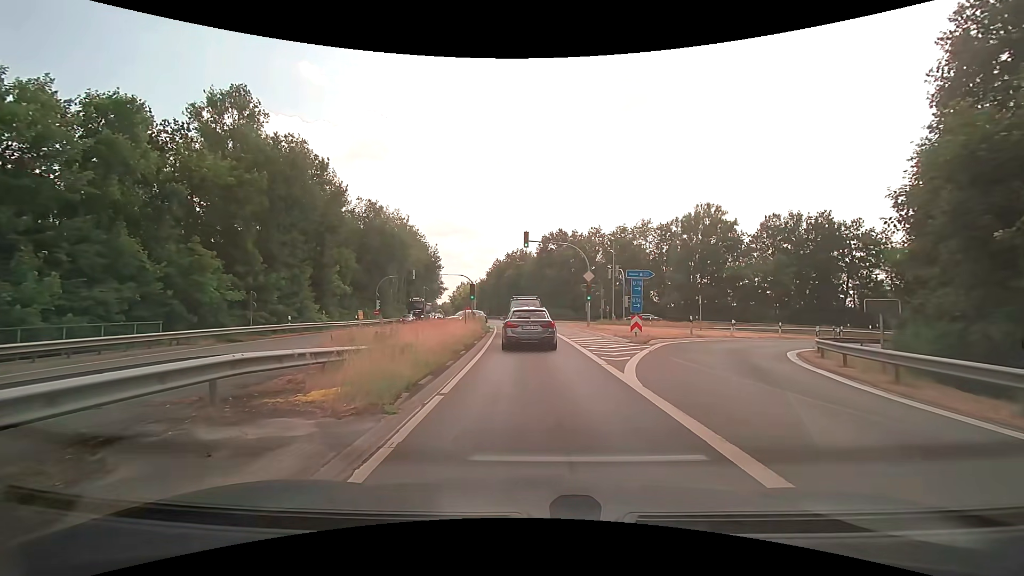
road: secondary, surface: asphalt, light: Day
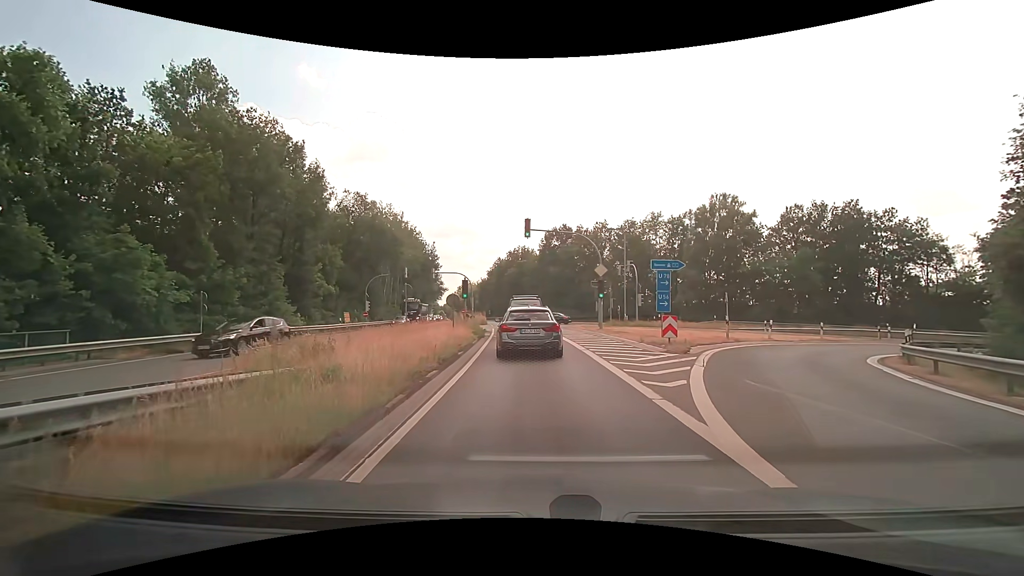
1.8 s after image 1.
(-0.1, +5.0) m; -1°
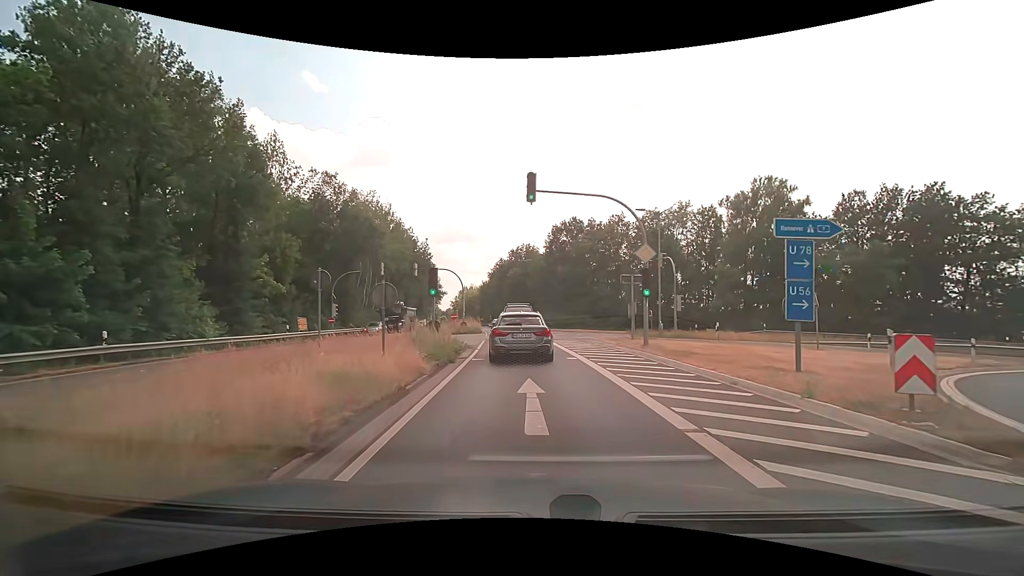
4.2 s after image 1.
(-0.1, +11.5) m; -1°
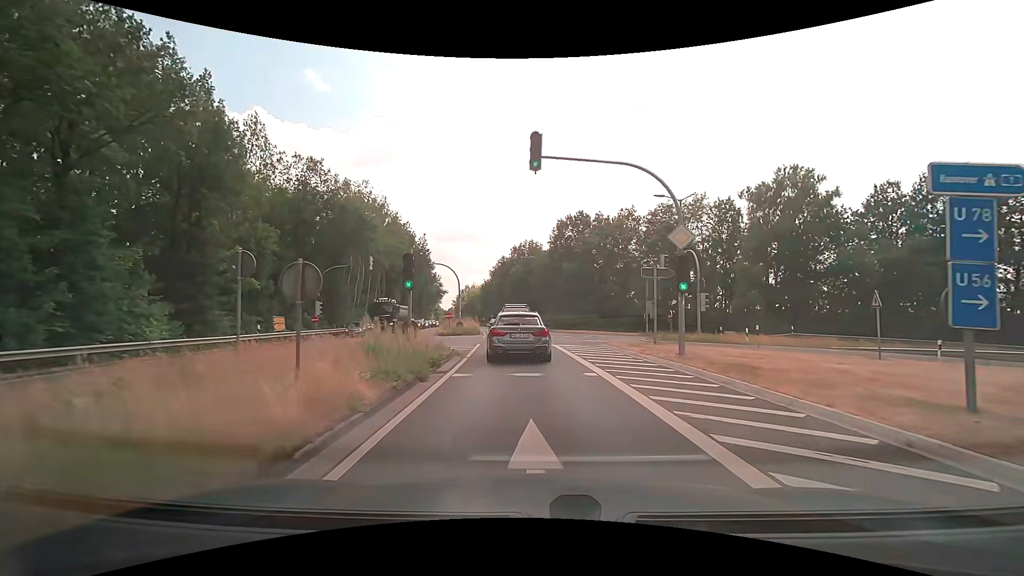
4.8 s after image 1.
(0.0, +4.4) m; 0°
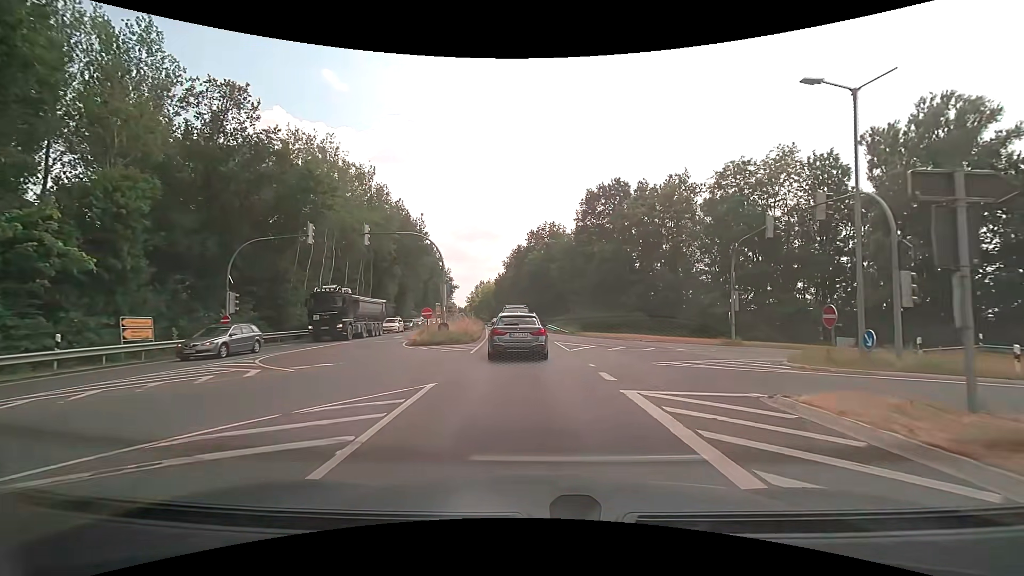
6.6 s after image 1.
(-0.2, +15.2) m; -2°
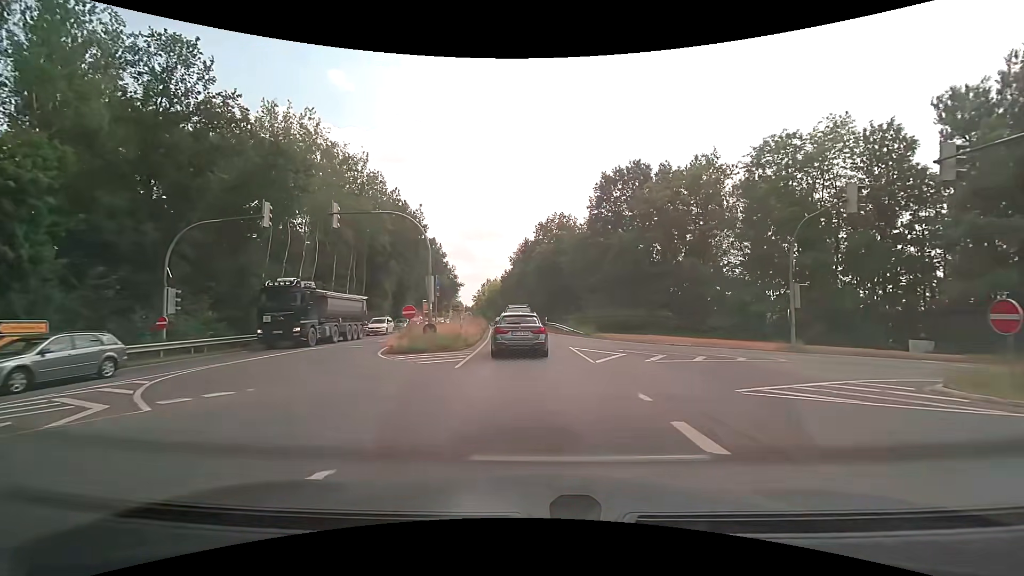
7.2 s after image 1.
(0.0, +5.6) m; -1°
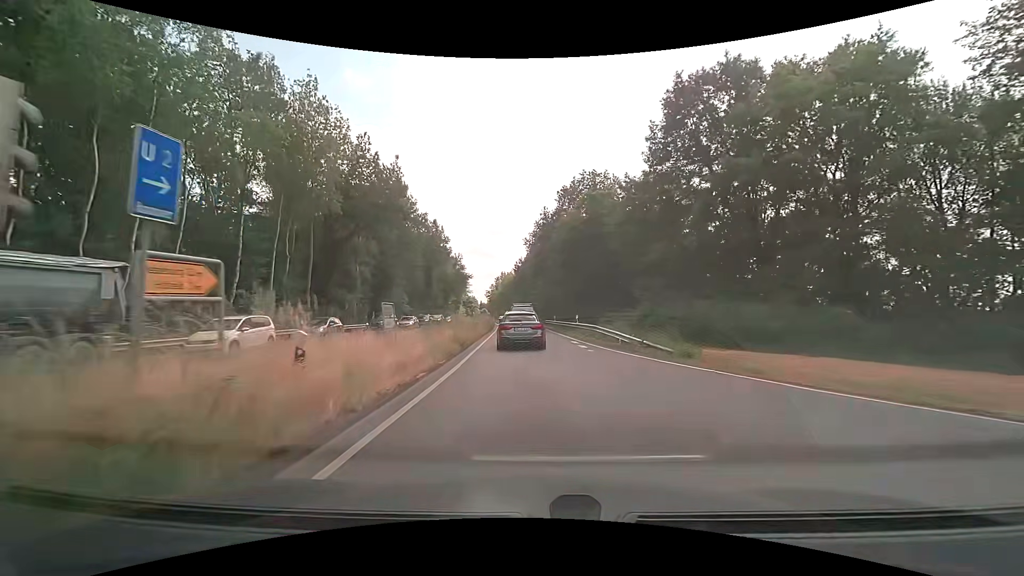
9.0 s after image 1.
(-0.4, +18.6) m; -2°
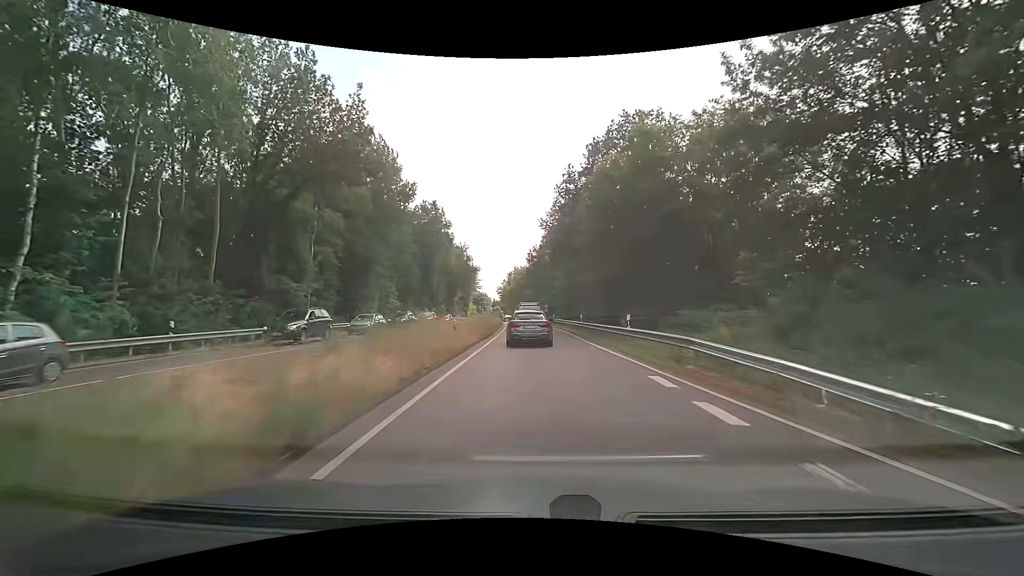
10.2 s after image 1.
(-0.1, +14.1) m; -1°
(0, +10) (0, +20) (0, +30) (-1, +40) (-1, +50) (-2, +60) (-2, +70) (-3, +80) (-4, +90) (-5, +100) m
